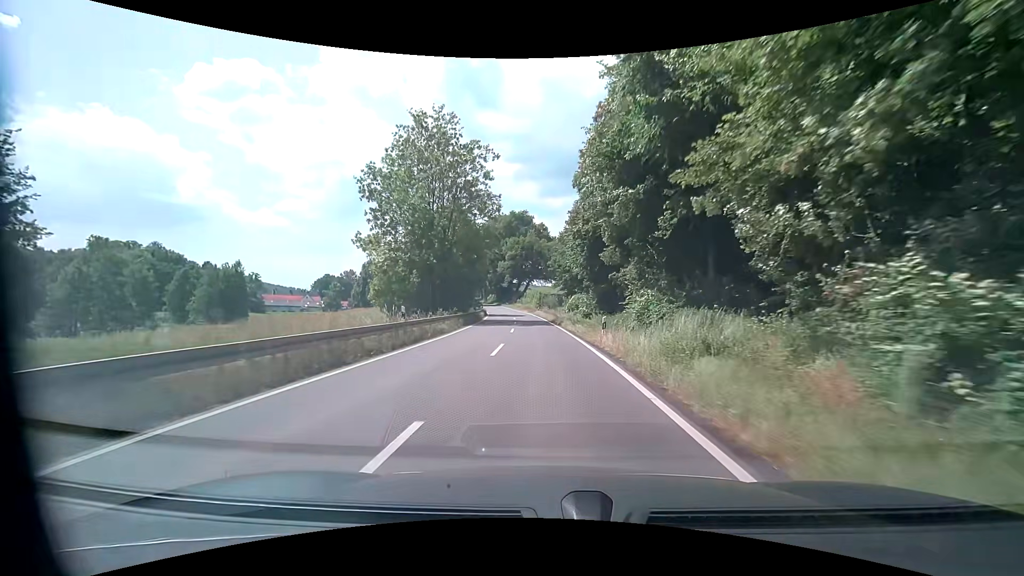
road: secondary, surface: asphalt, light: Day
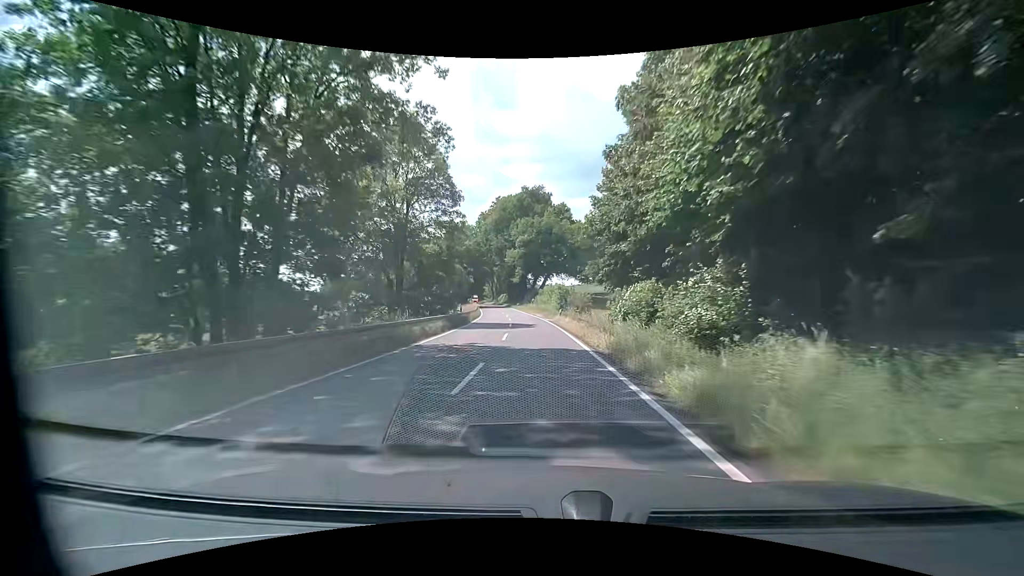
(-0.3, +29.9) m; -2°
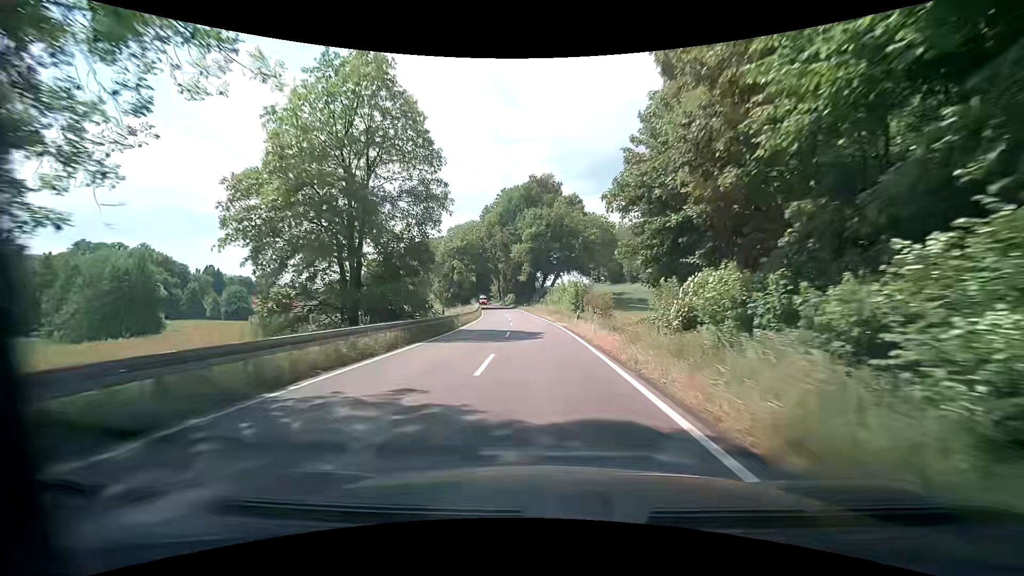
(-0.1, +10.0) m; 0°
